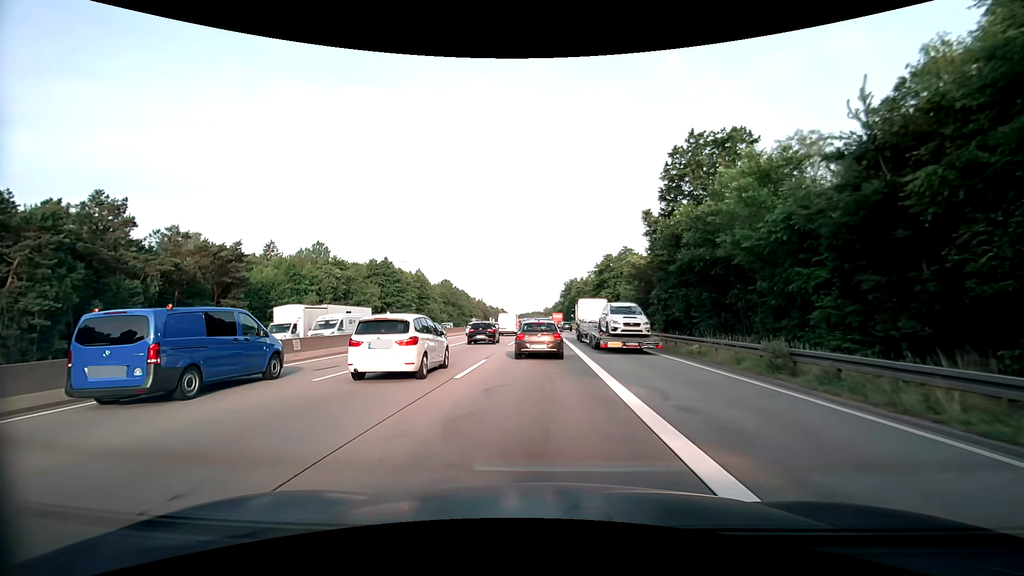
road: motorway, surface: asphalt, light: Day
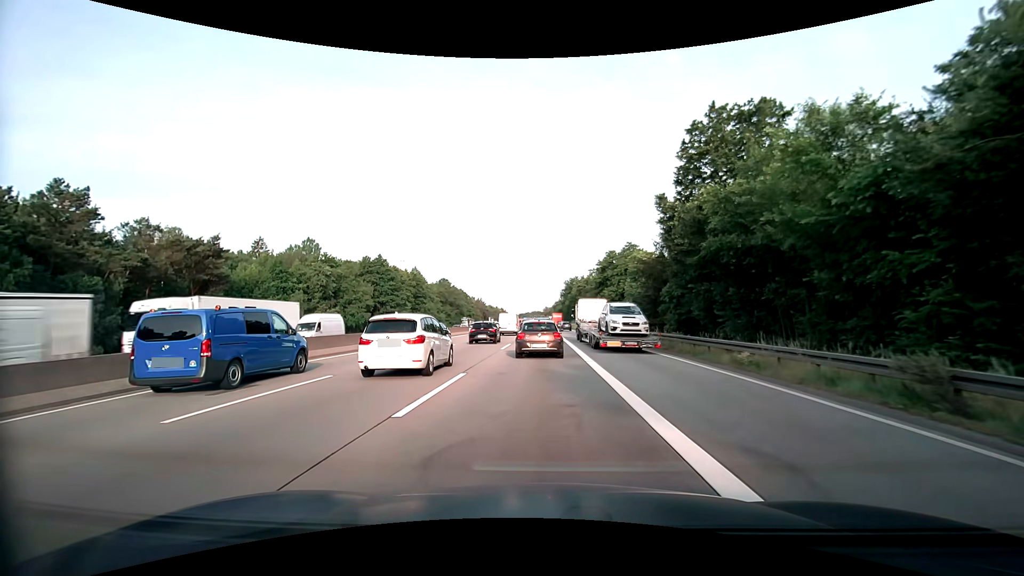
(0.0, +5.1) m; 0°
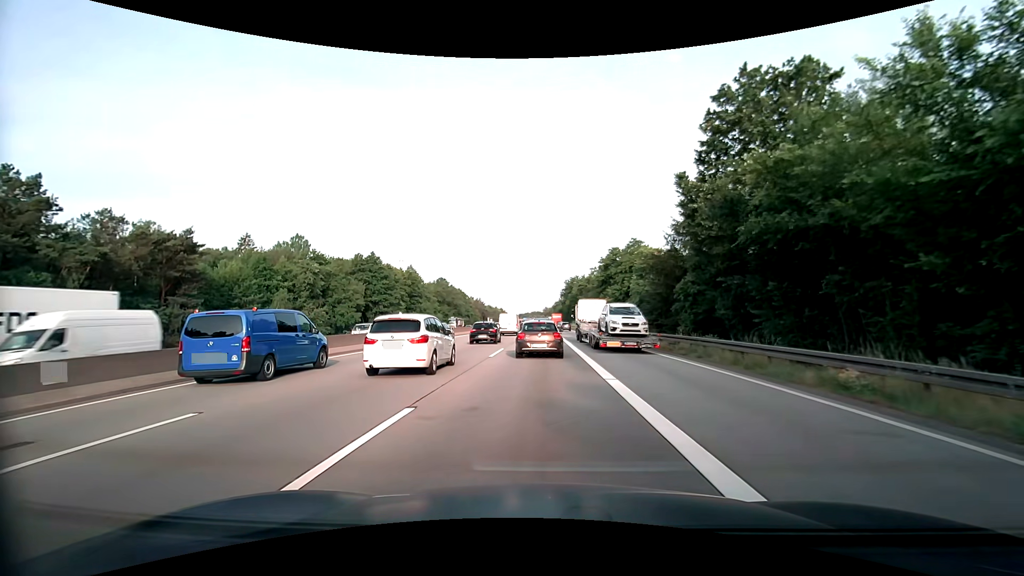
(0.0, +5.4) m; 0°
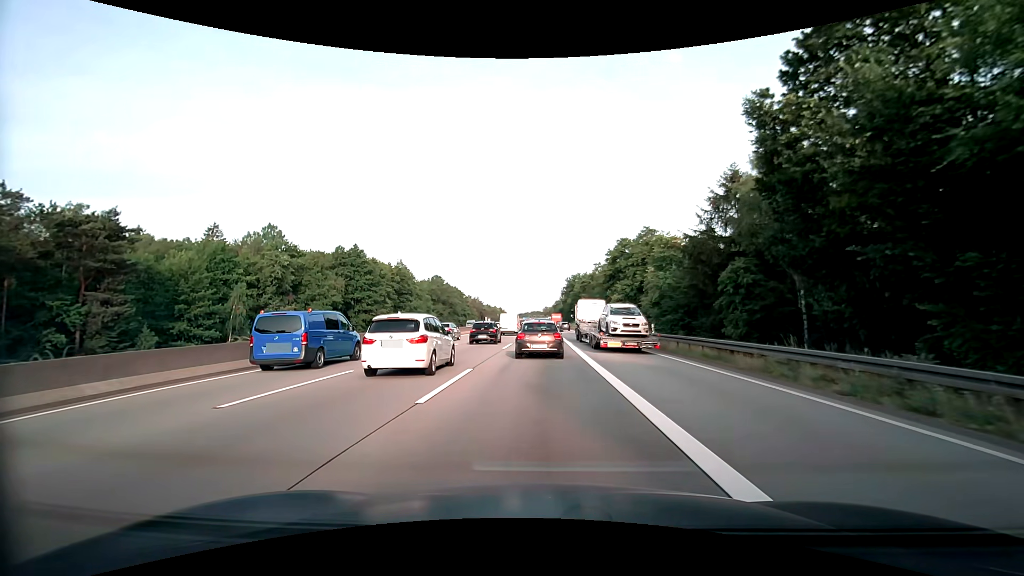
(+0.1, +11.6) m; 0°
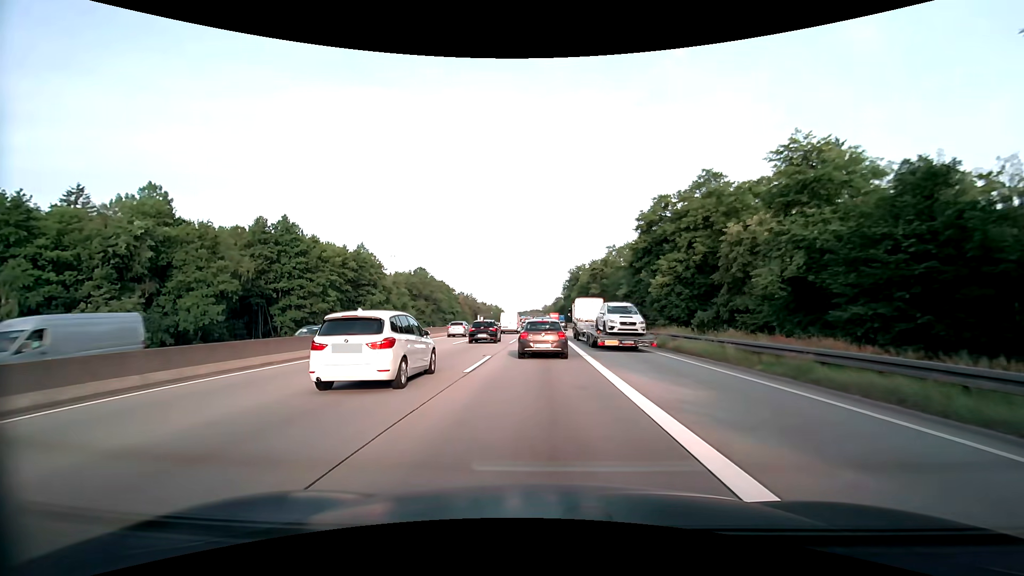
(0.0, +31.2) m; 0°
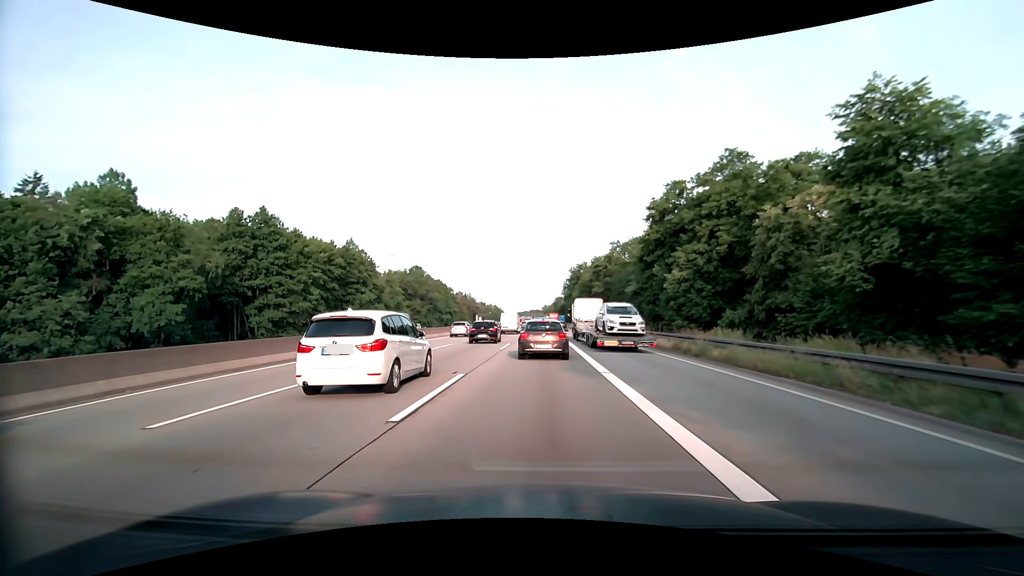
(0.0, +6.5) m; 0°
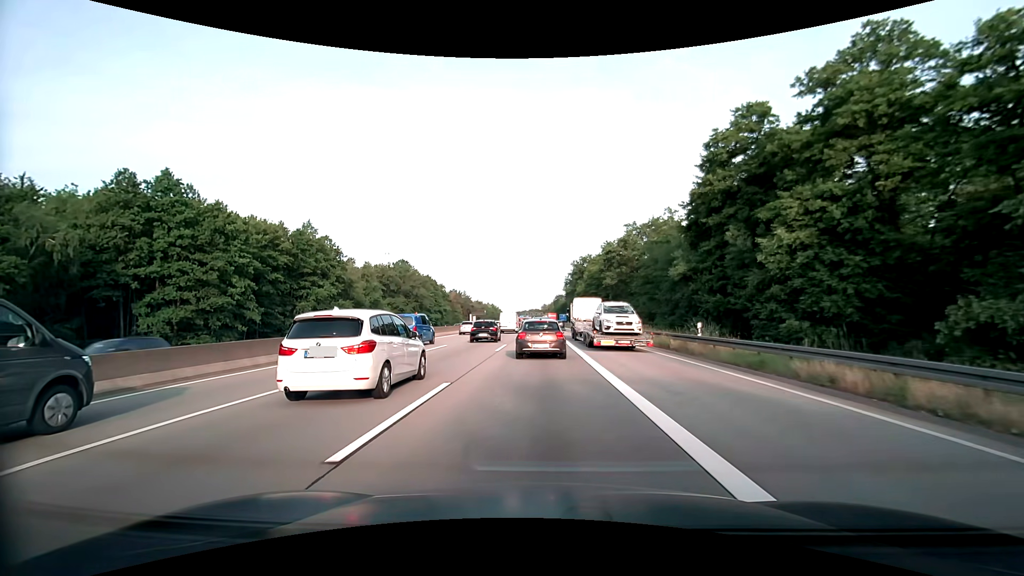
(0.0, +19.9) m; +1°
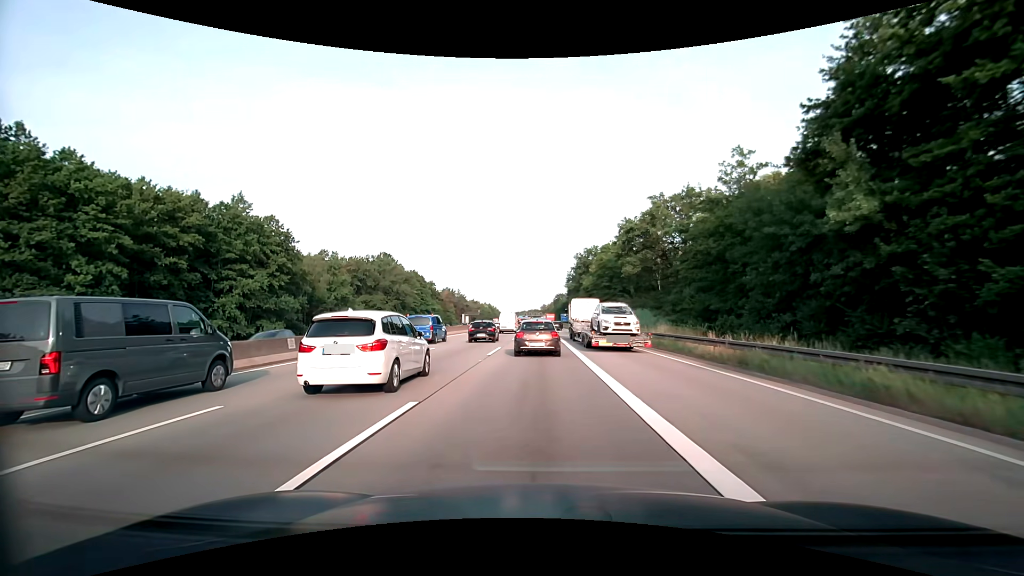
(-0.2, +20.6) m; -1°
(0, +10) (0, +20) (0, +30) (0, +40) (0, +50) (0, +60) (0, +70) (+1, +80) (+1, +90) (+1, +100) m
